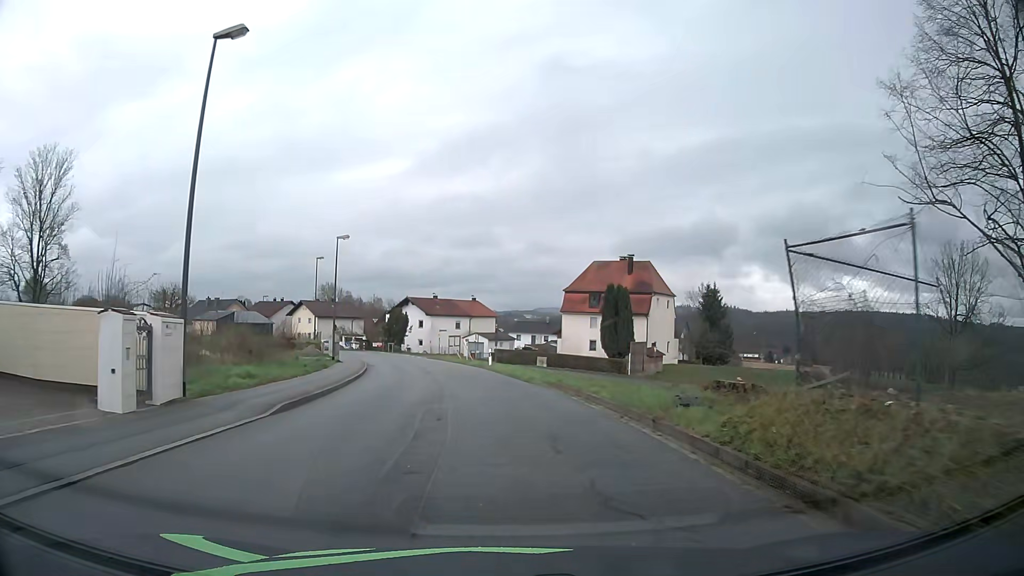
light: Day
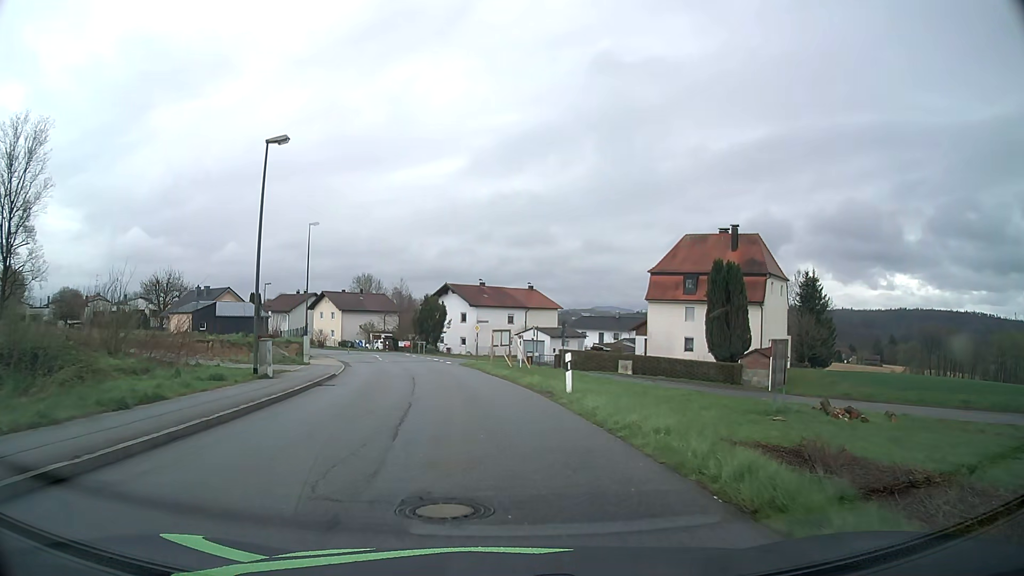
(-0.7, +21.3) m; -4°
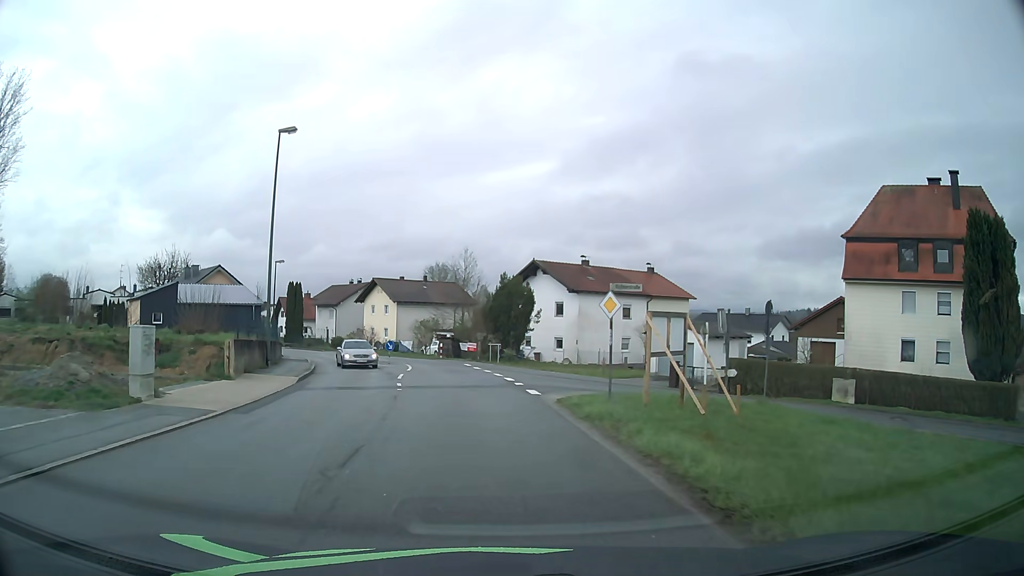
(-1.7, +24.6) m; -8°
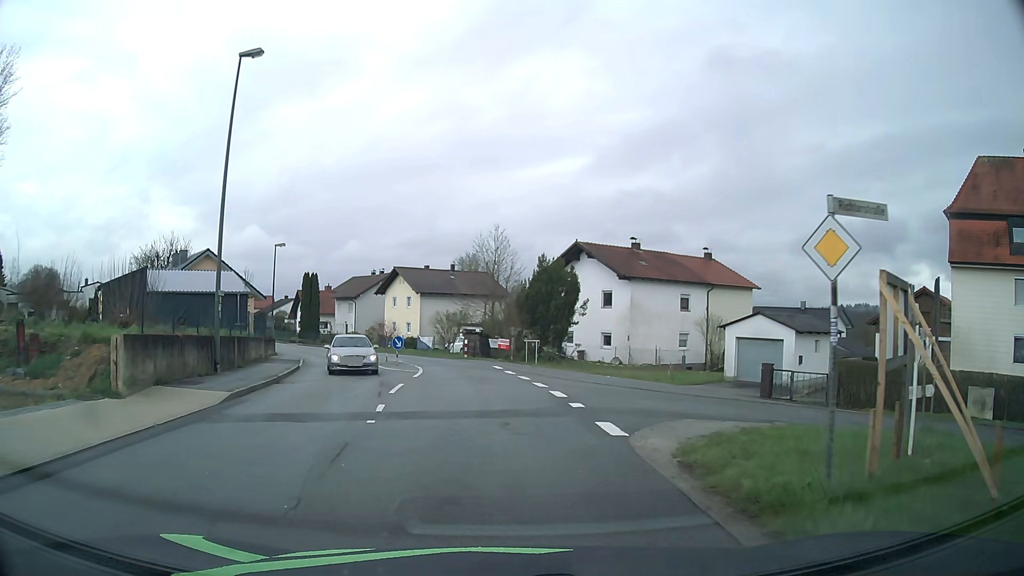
(-0.2, +8.2) m; -3°
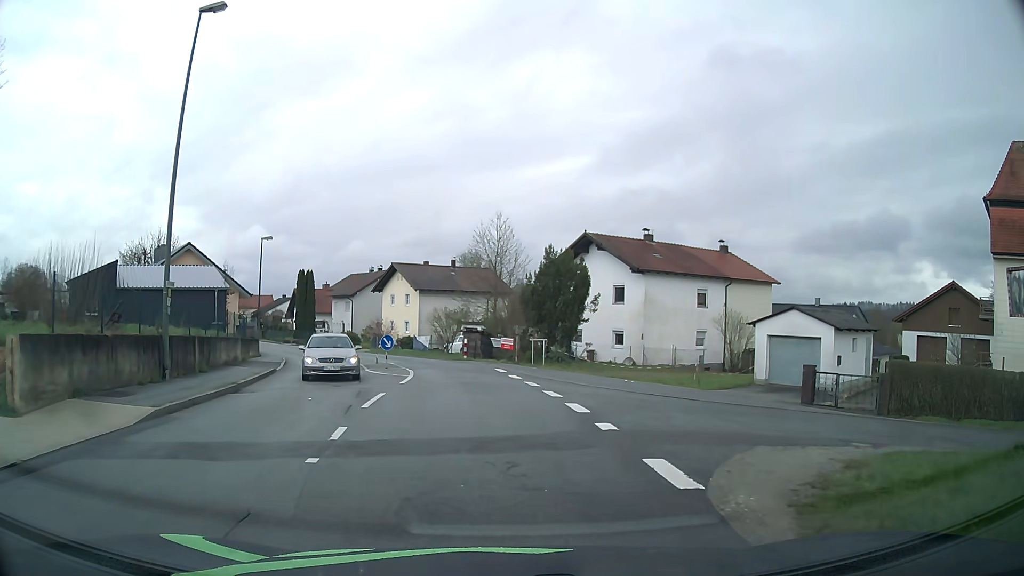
(0.0, +3.5) m; 0°
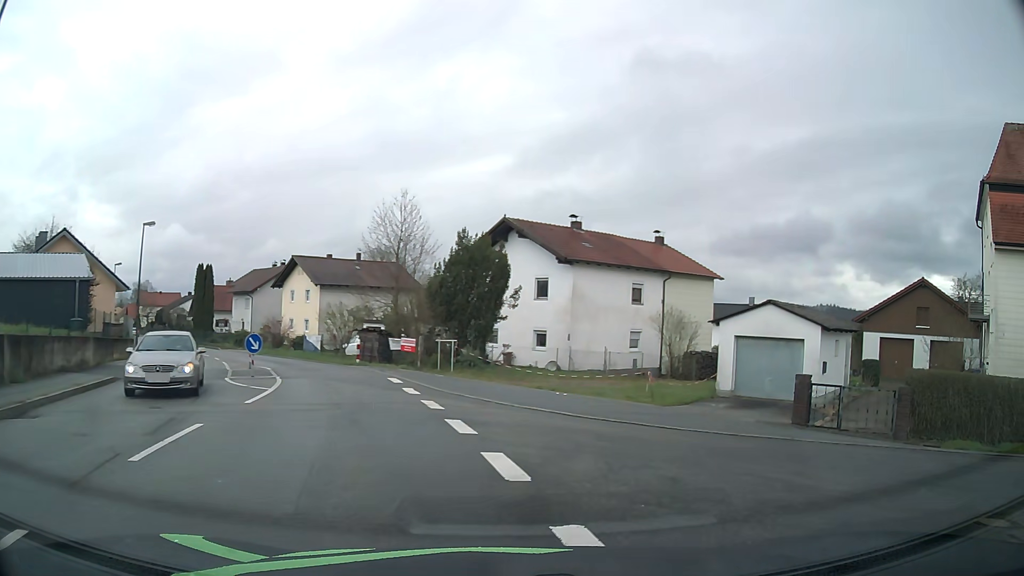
(+0.1, +5.7) m; +6°
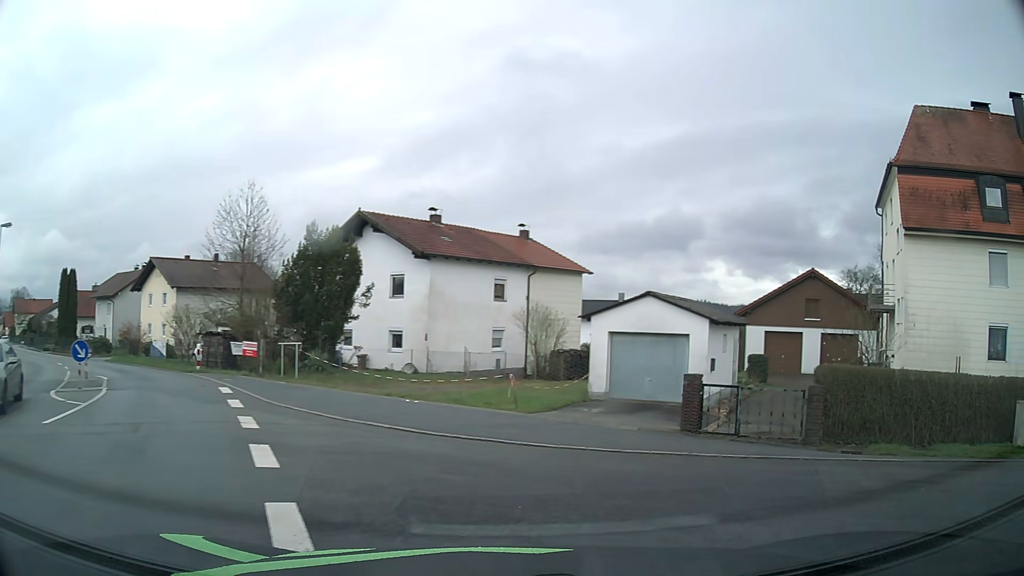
(+0.2, +2.3) m; +12°
